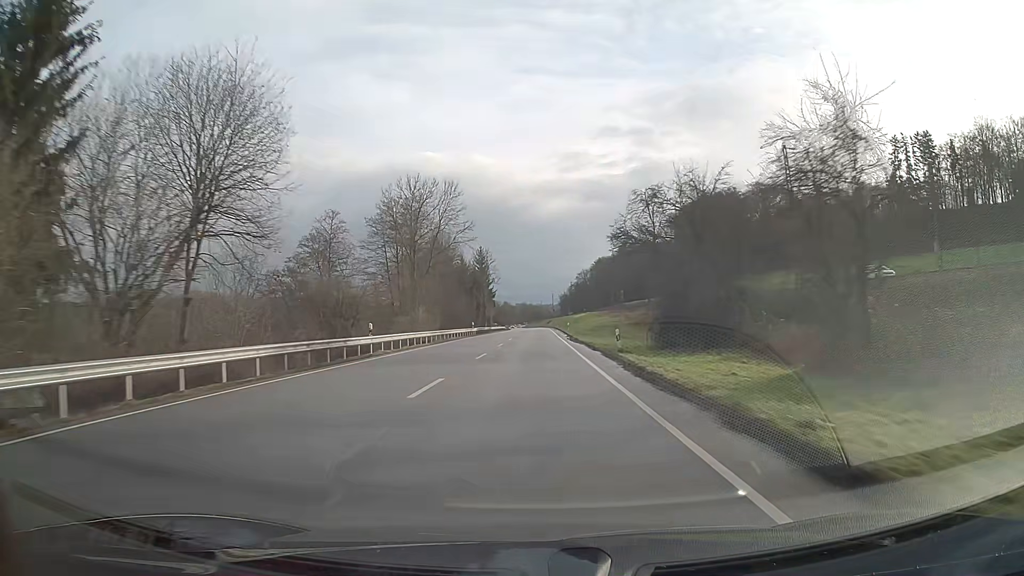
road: primary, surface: asphalt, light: Day
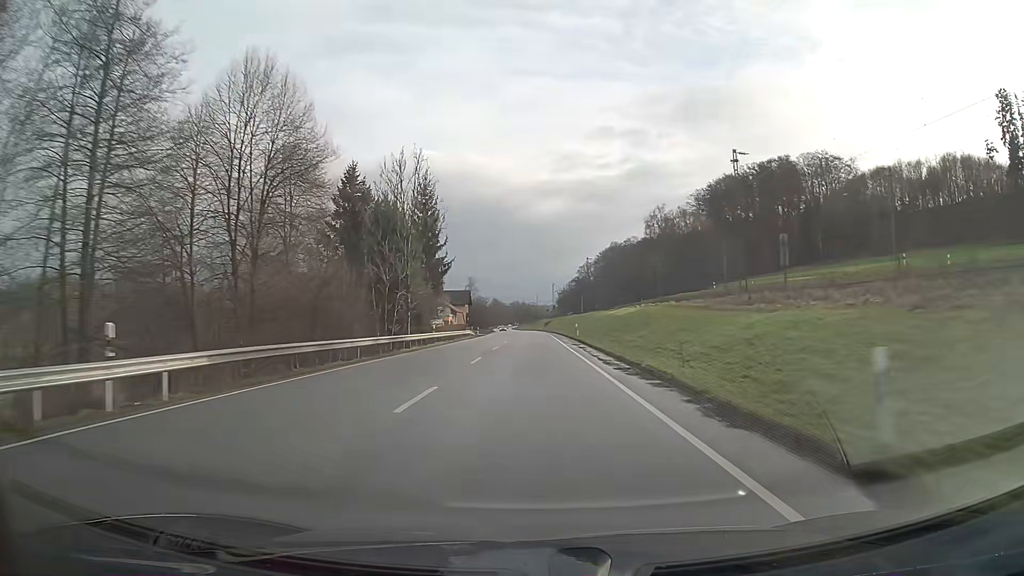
(+0.3, +63.2) m; 0°
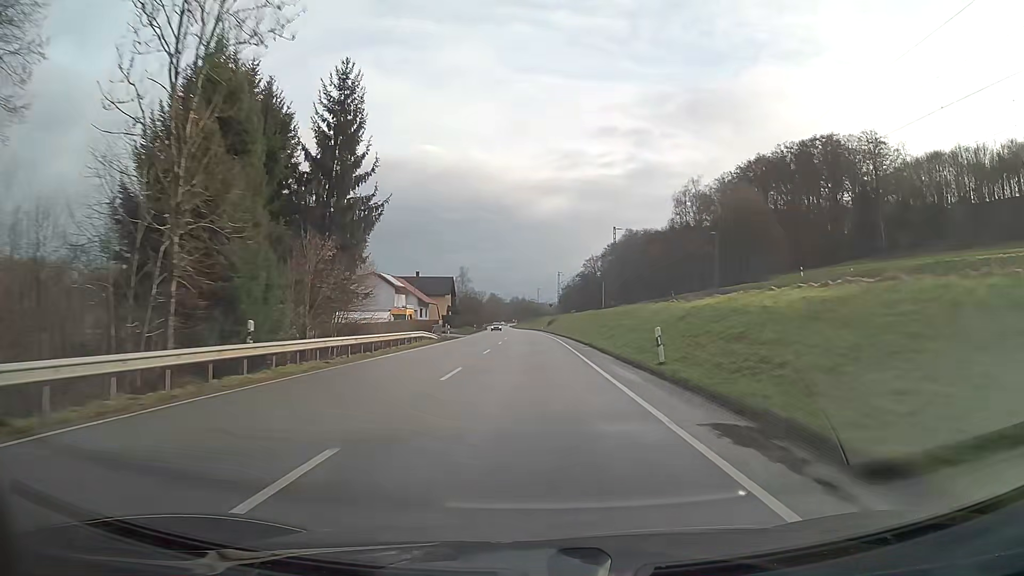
(0.0, +31.6) m; 0°
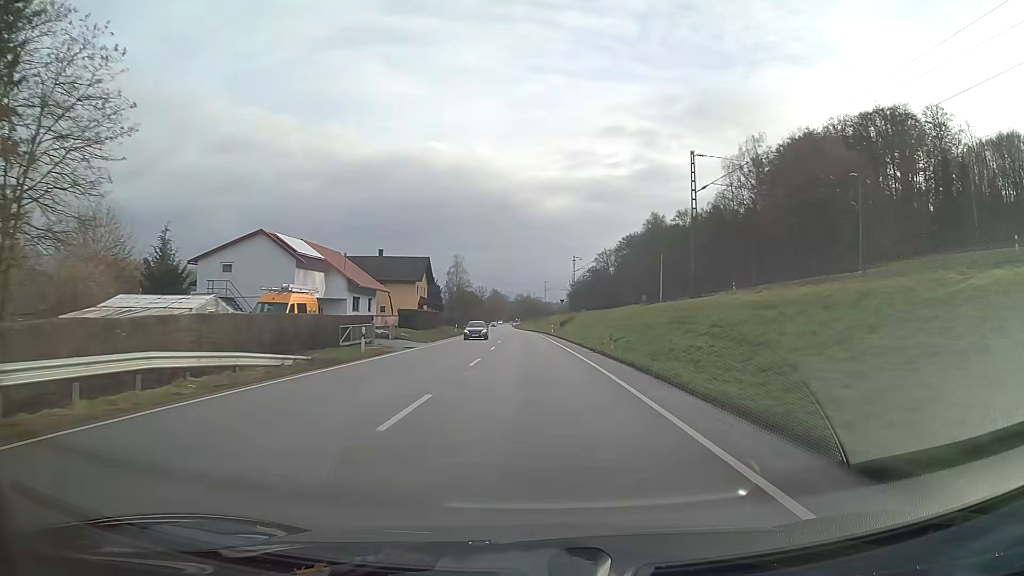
(-0.1, +31.7) m; 0°
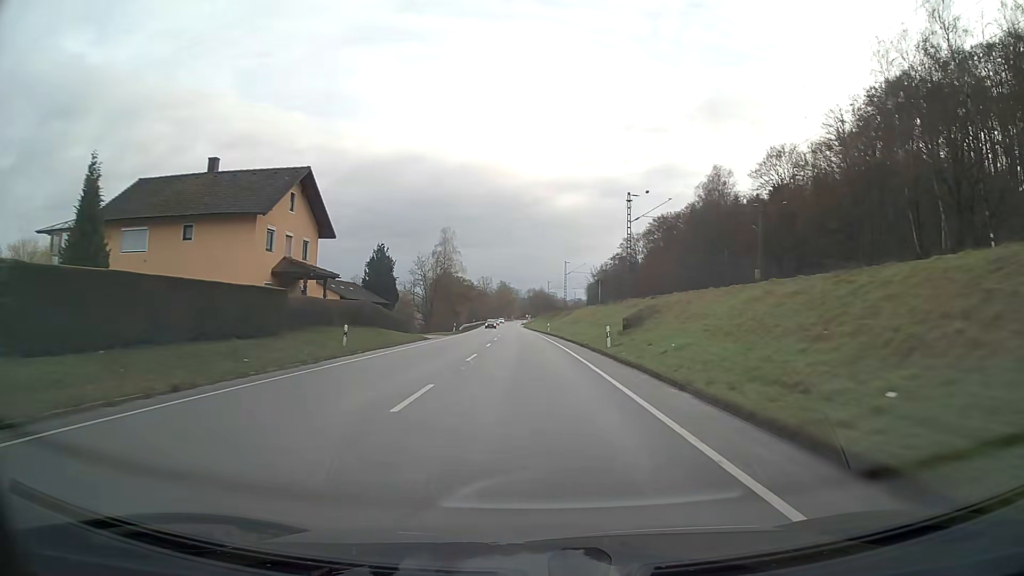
(-0.4, +47.6) m; -1°
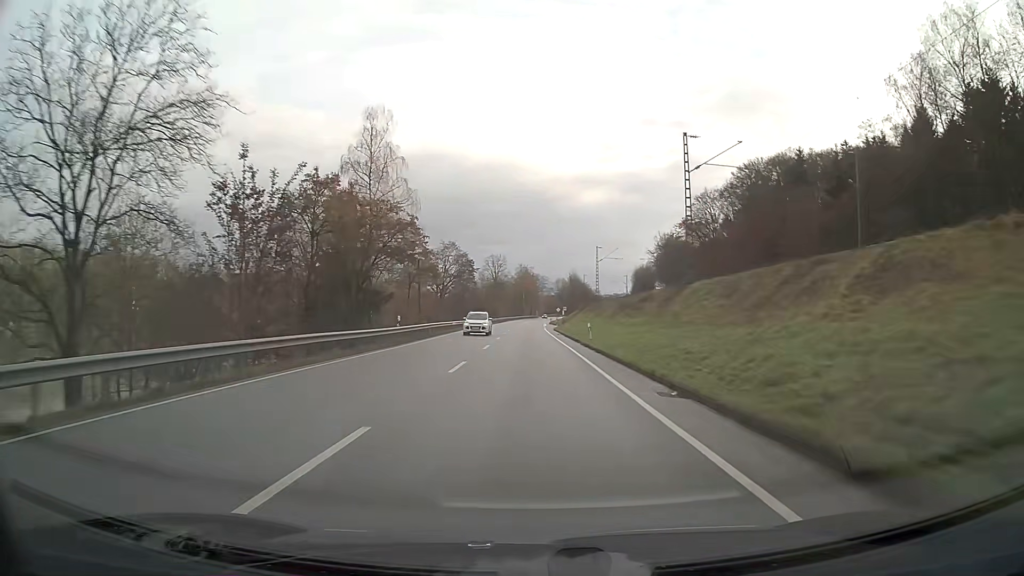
(-1.4, +79.3) m; -2°
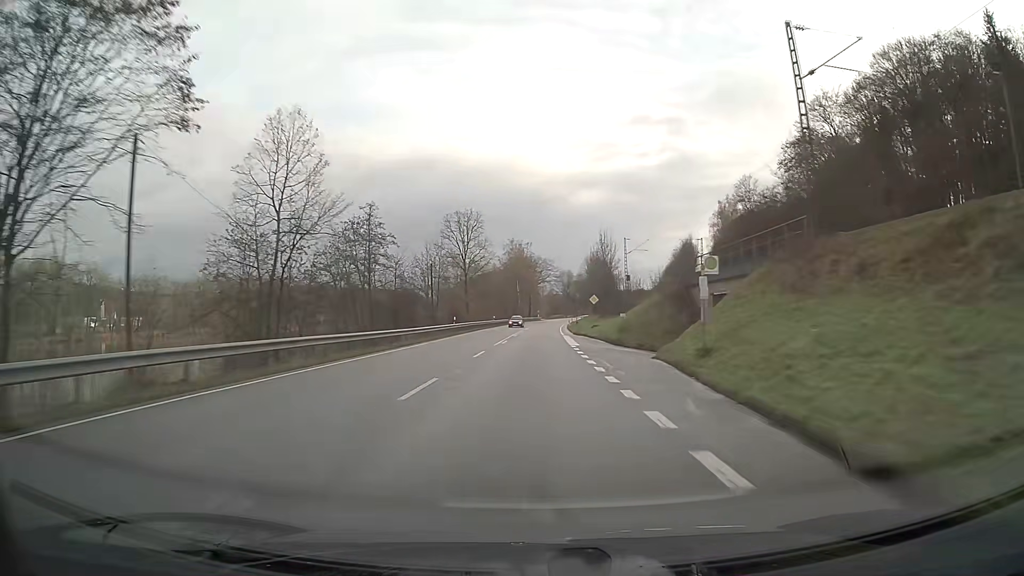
(-0.2, +79.1) m; 0°
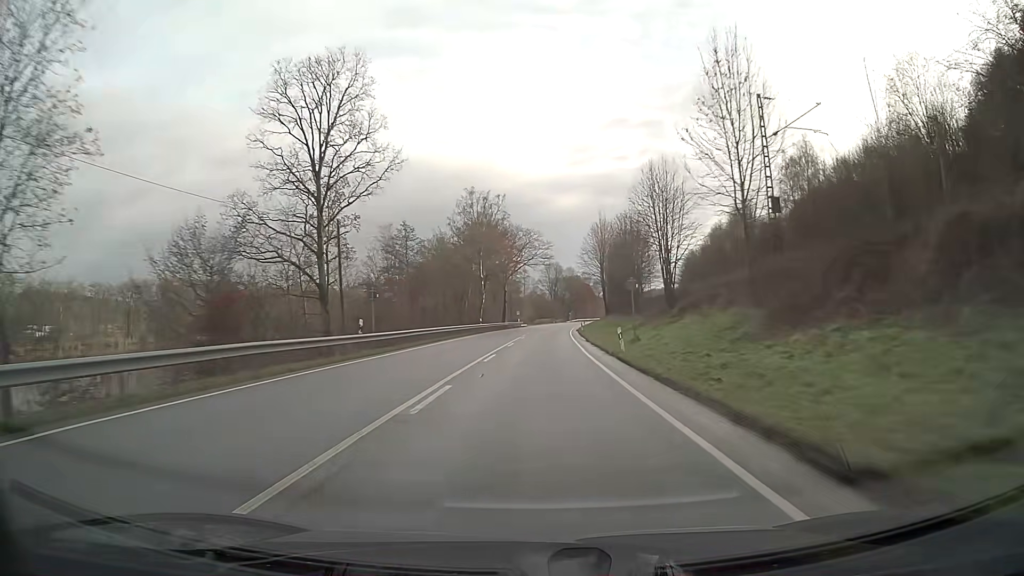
(+0.7, +63.1) m; +2°
